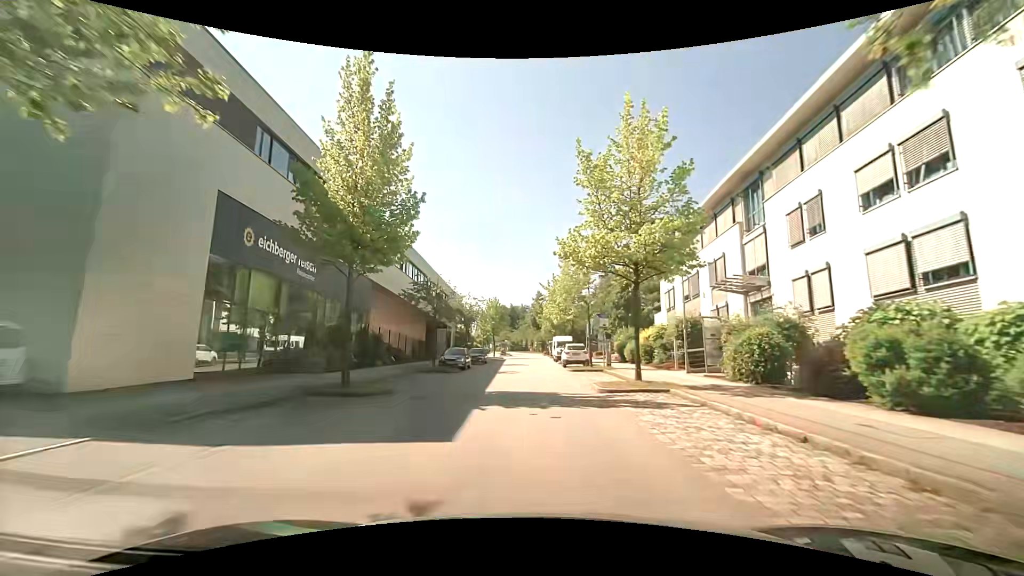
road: residential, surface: asphalt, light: Day
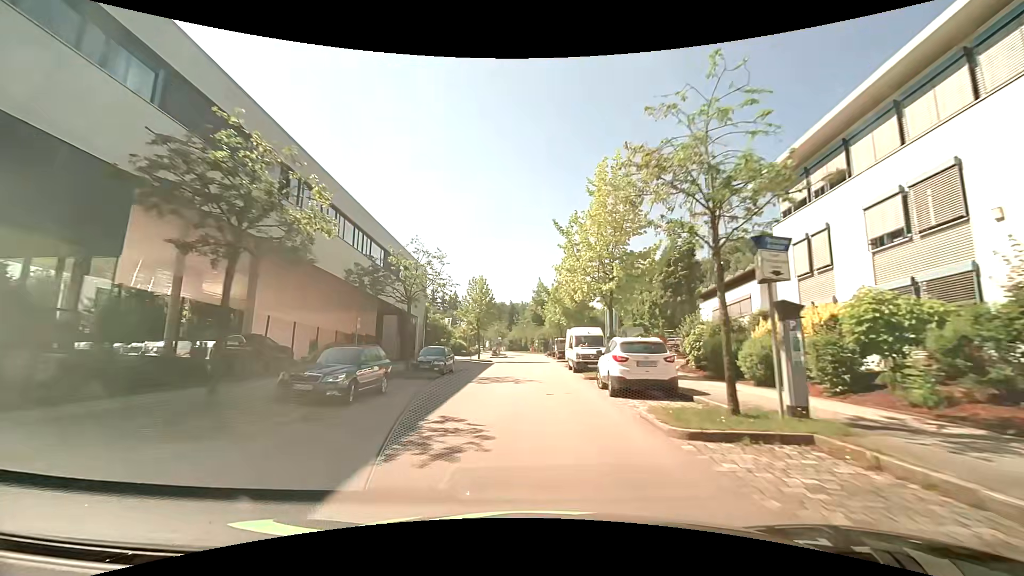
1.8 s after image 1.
(0.0, +21.3) m; 0°
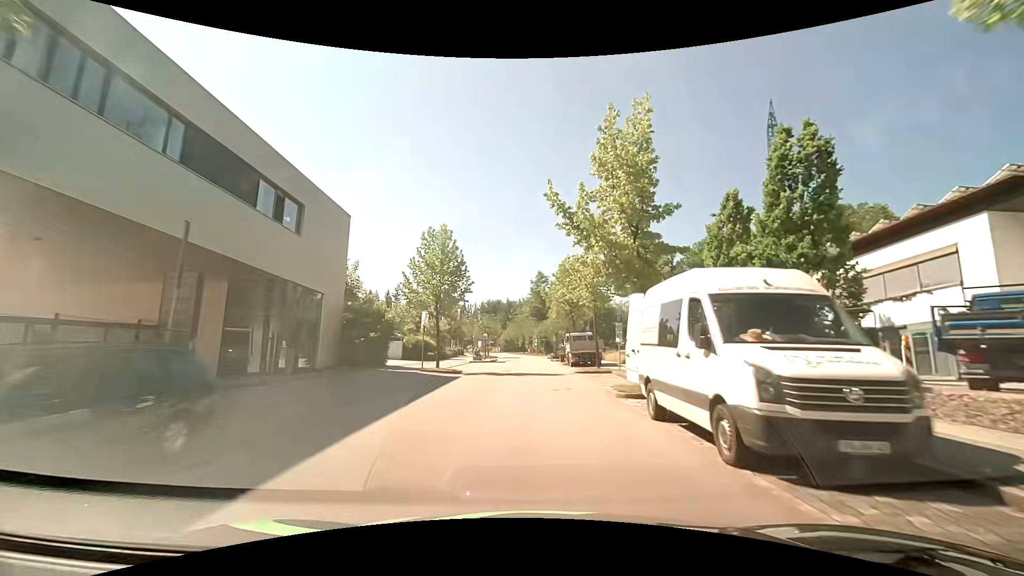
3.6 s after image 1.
(0.0, +22.2) m; 0°
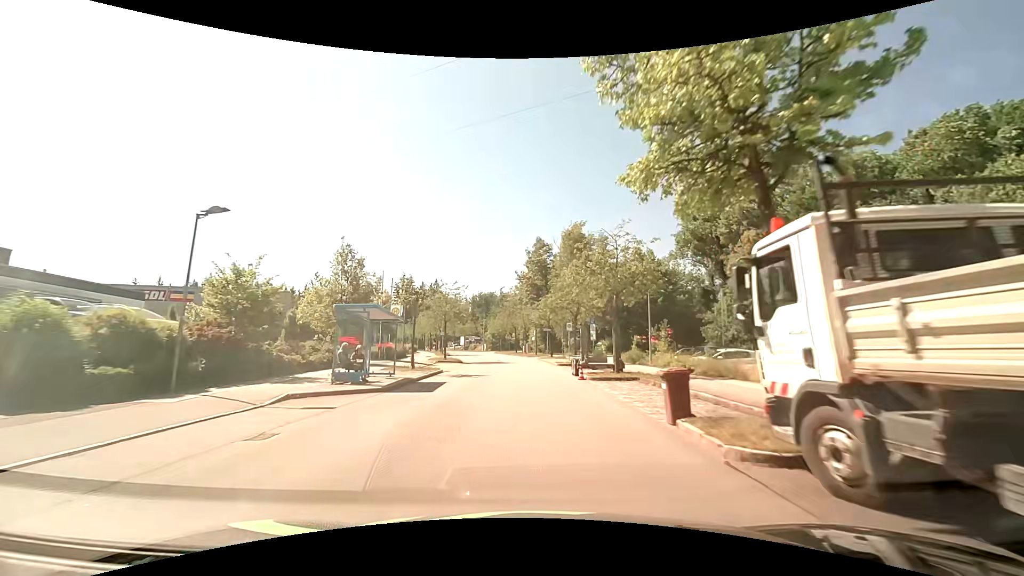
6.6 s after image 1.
(+0.1, +36.2) m; 0°
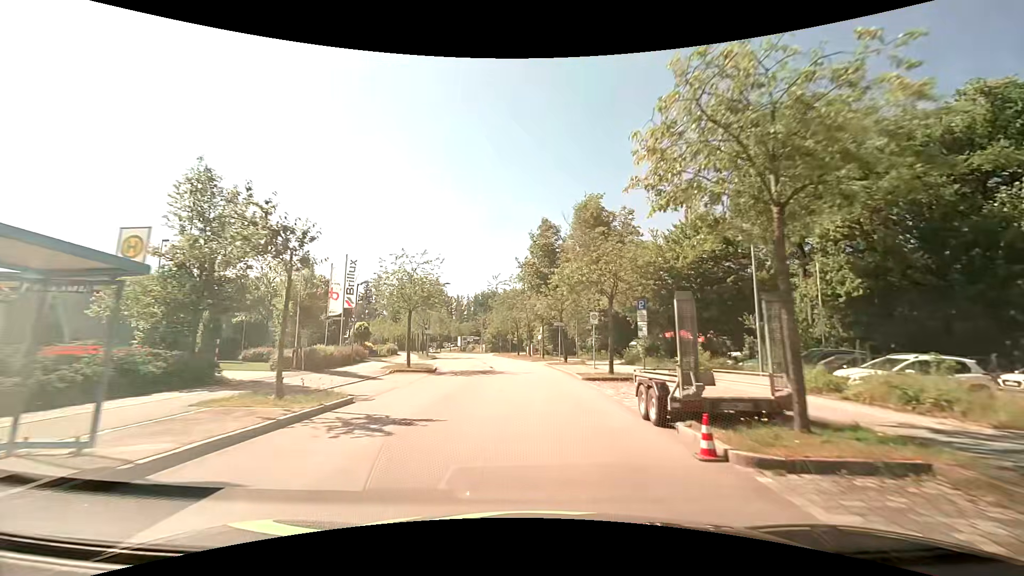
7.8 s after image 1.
(-0.1, +13.9) m; 0°
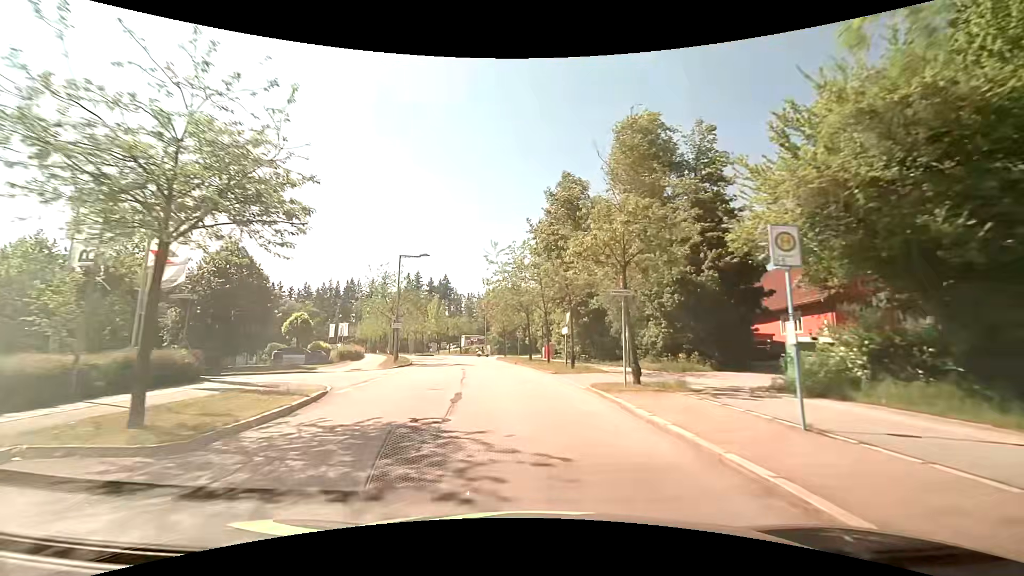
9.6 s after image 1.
(-0.4, +20.1) m; -3°
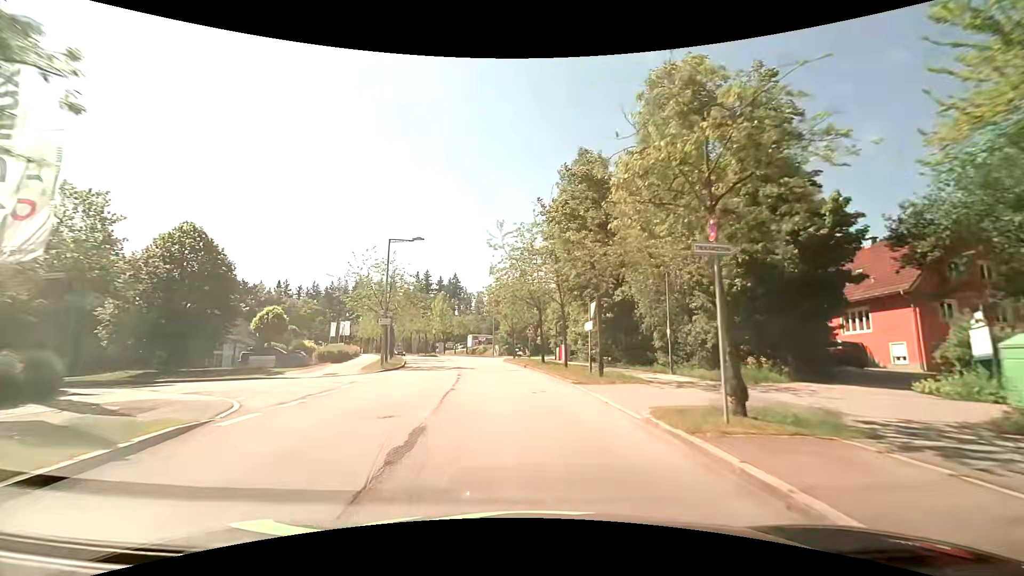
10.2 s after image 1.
(-0.1, +6.5) m; -1°
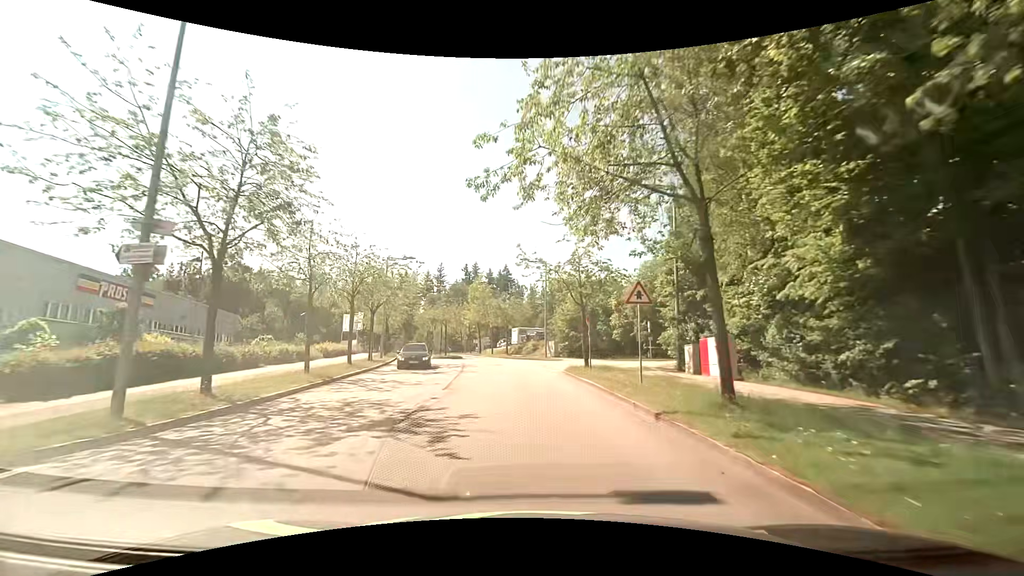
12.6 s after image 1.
(-1.4, +26.0) m; -6°
(0, +10) (-1, +20) (-2, +30) (-3, +40) (-4, +50) (-7, +59) (-9, +69) (-13, +79) (-16, +88) (-17, +98) m
